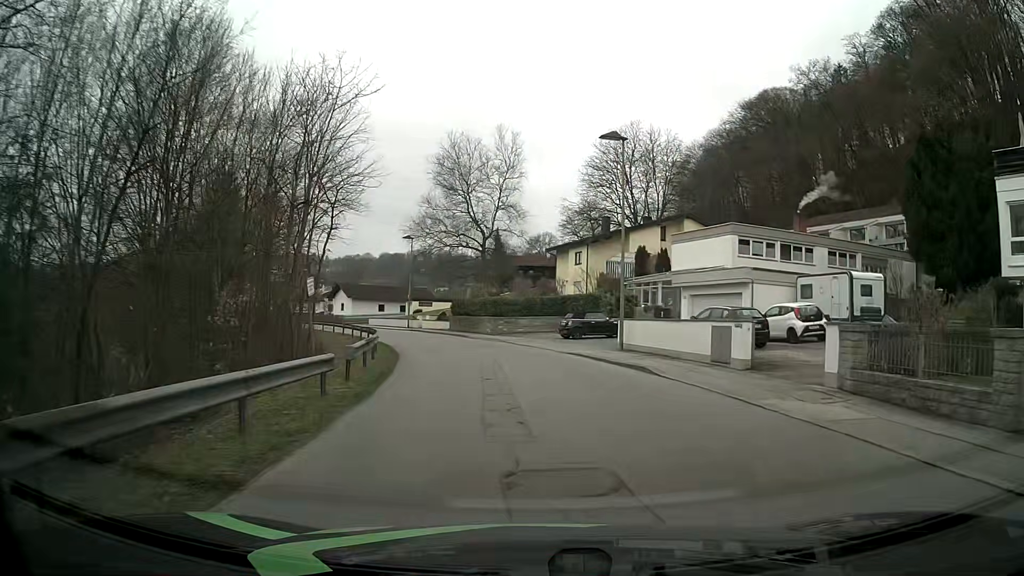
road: residential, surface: asphalt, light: Day
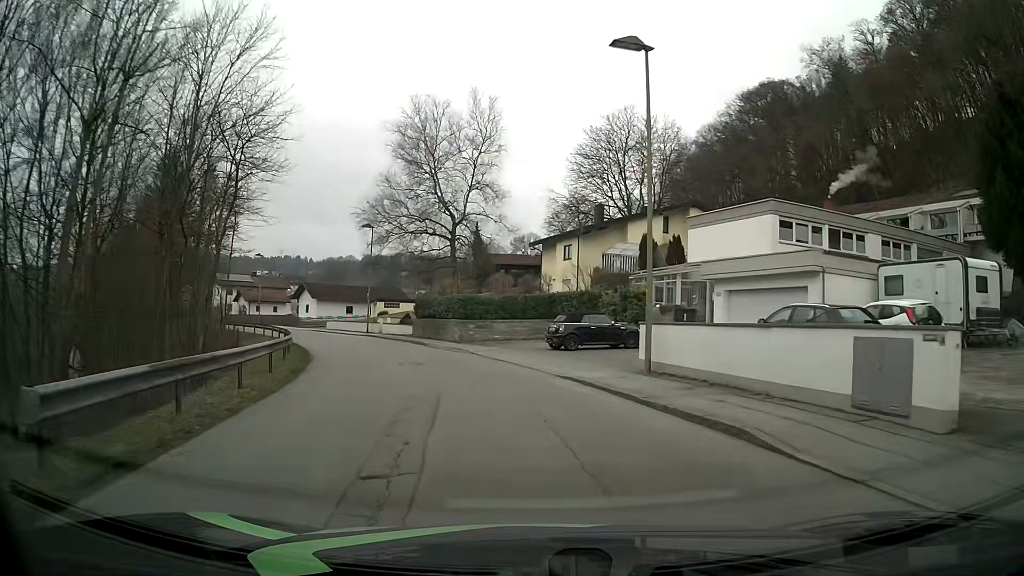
(+0.2, +9.2) m; +1°
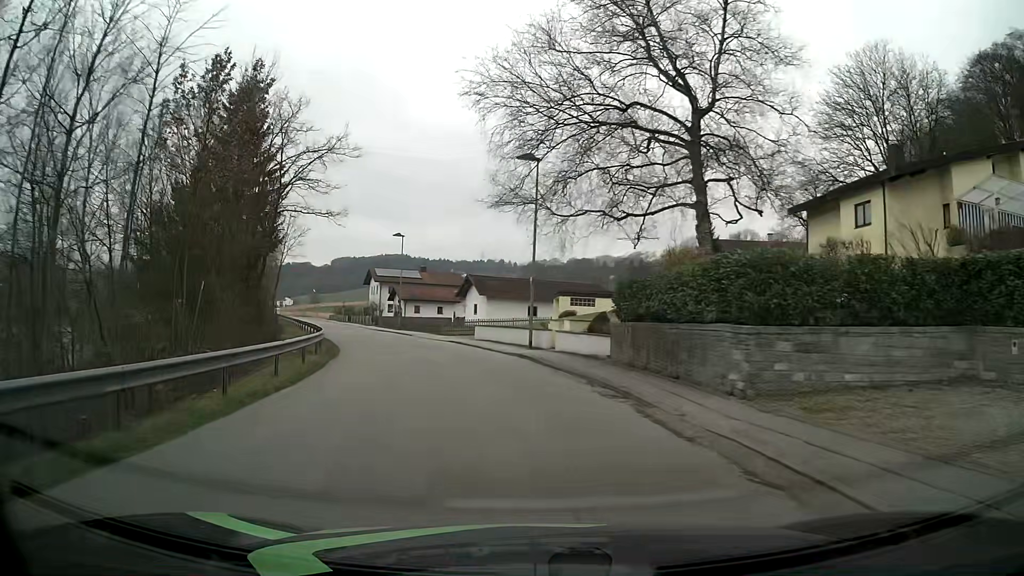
(-3.3, +22.7) m; -18°
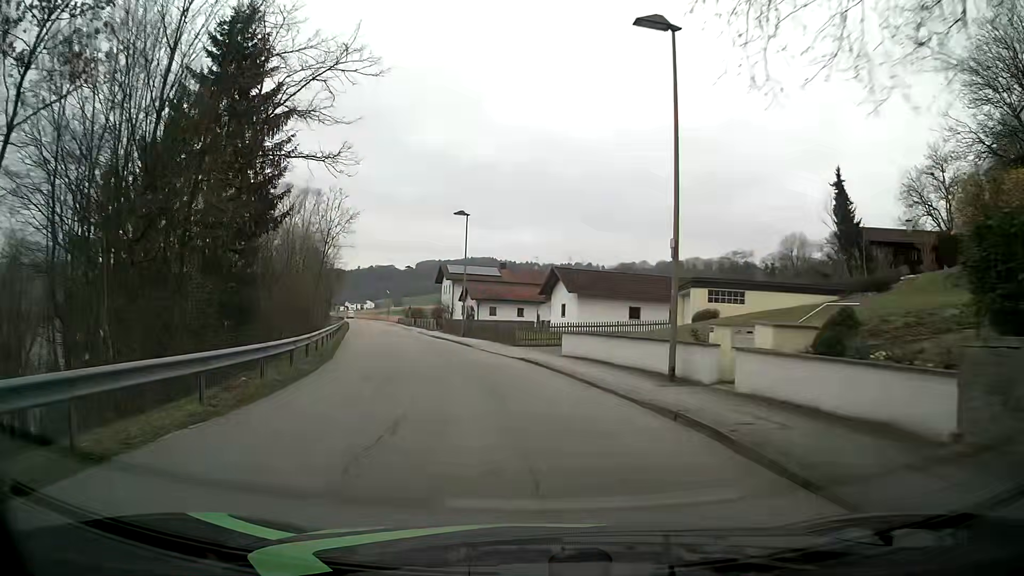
(-1.0, +13.9) m; -8°
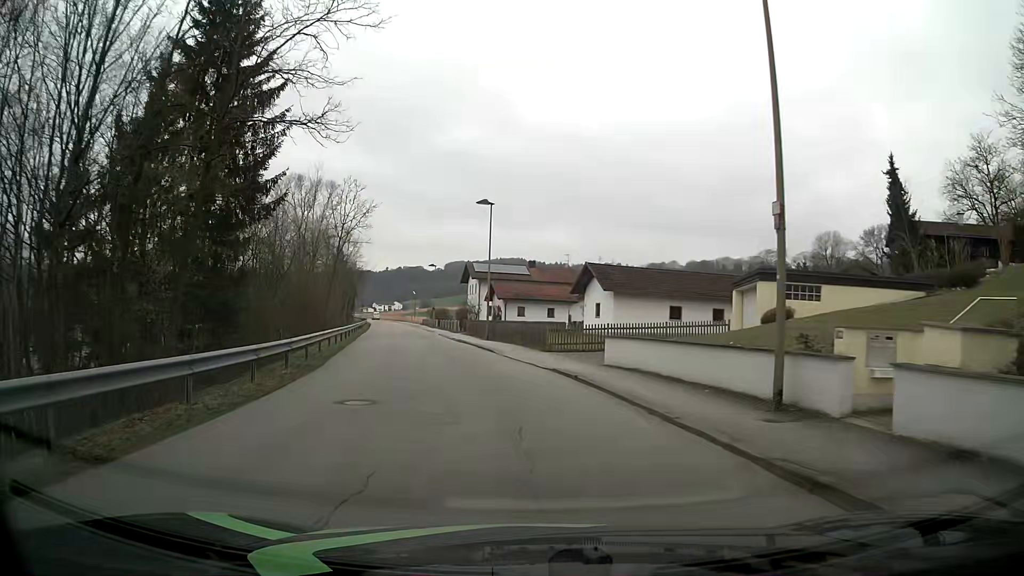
(-0.1, +4.6) m; -2°
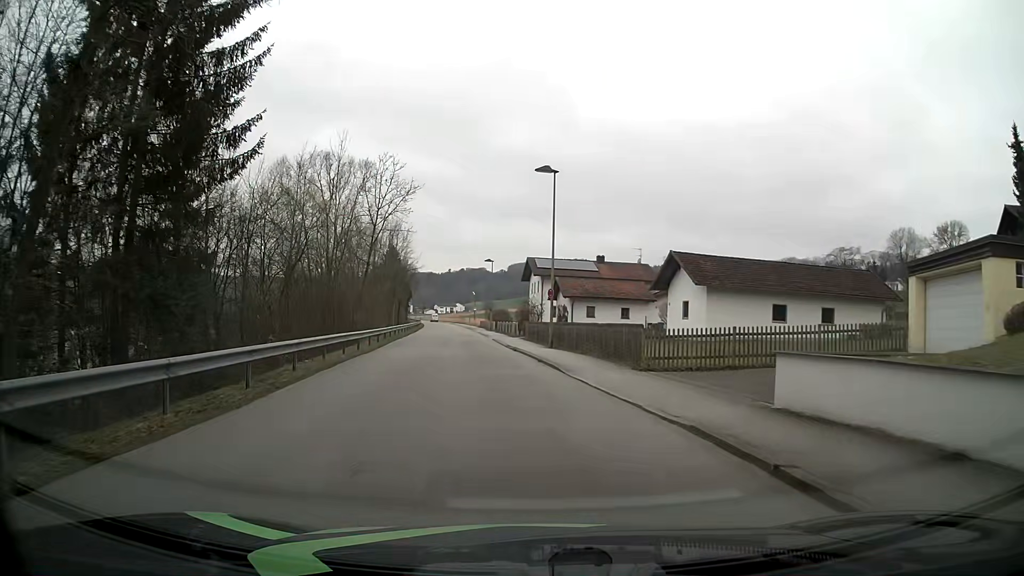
(-0.6, +9.3) m; -7°
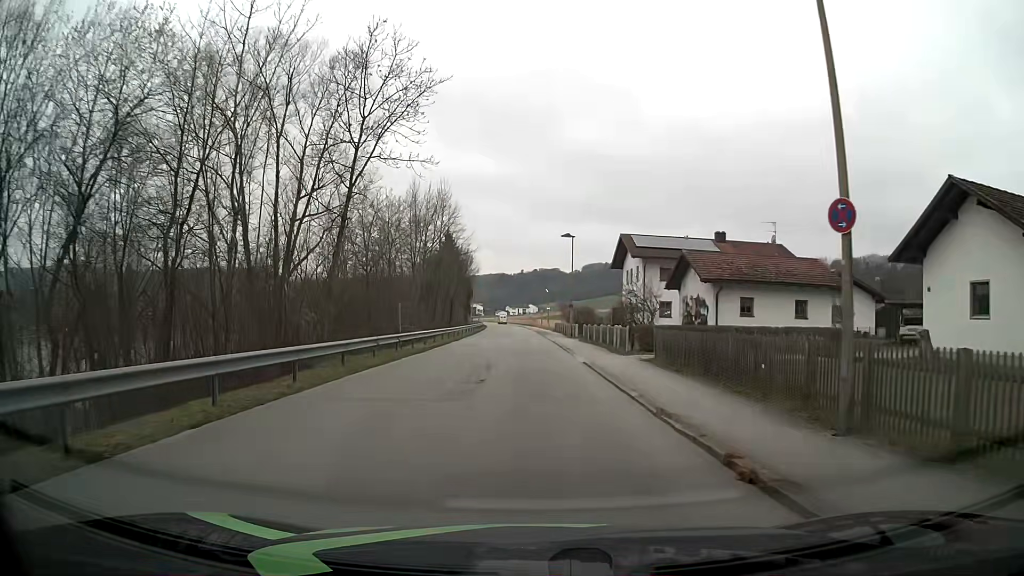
(-1.6, +23.3) m; -6°
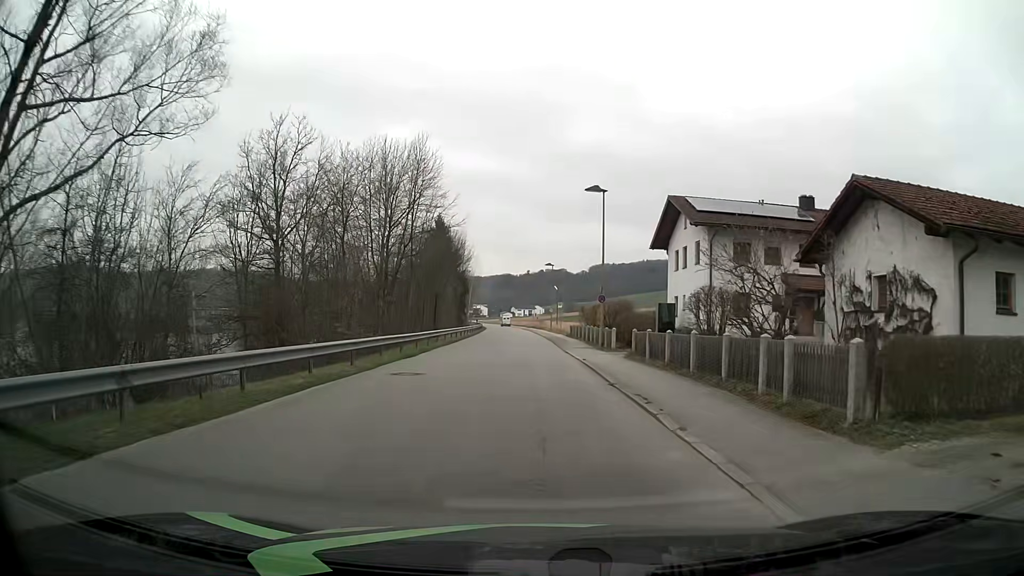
(-0.1, +18.8) m; -1°
(0, +10) (0, +20) (0, +30) (0, +40) (0, +50) (-1, +60) (-1, +70) (-2, +80) (-2, +90) (-3, +100) m
